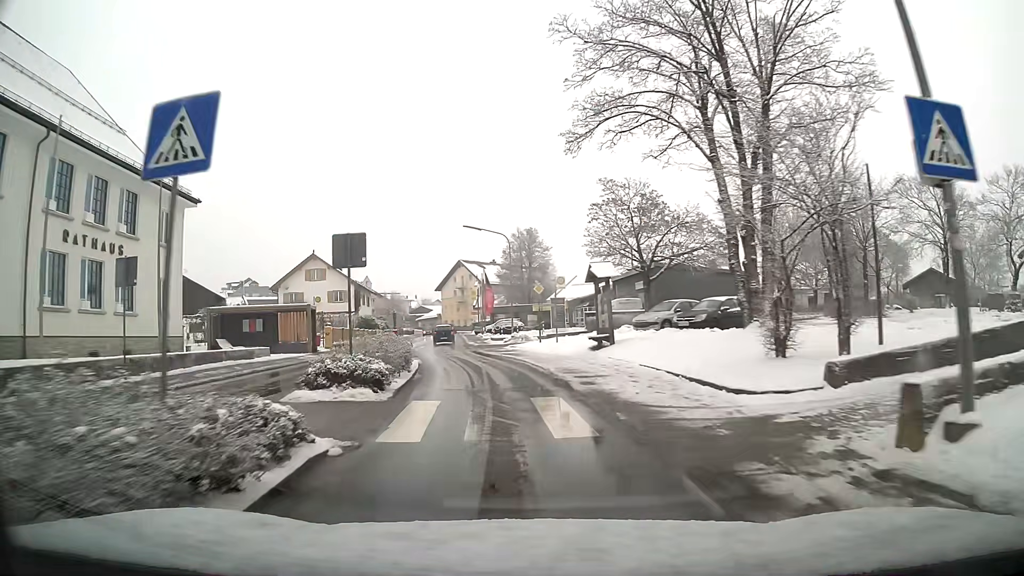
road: tertiary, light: Day
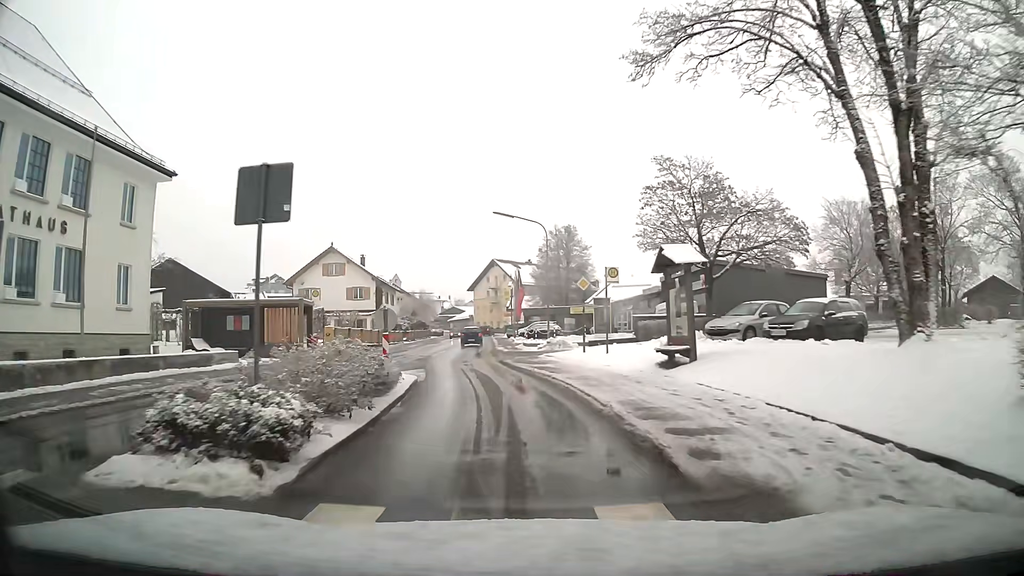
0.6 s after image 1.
(-0.2, +6.7) m; -3°
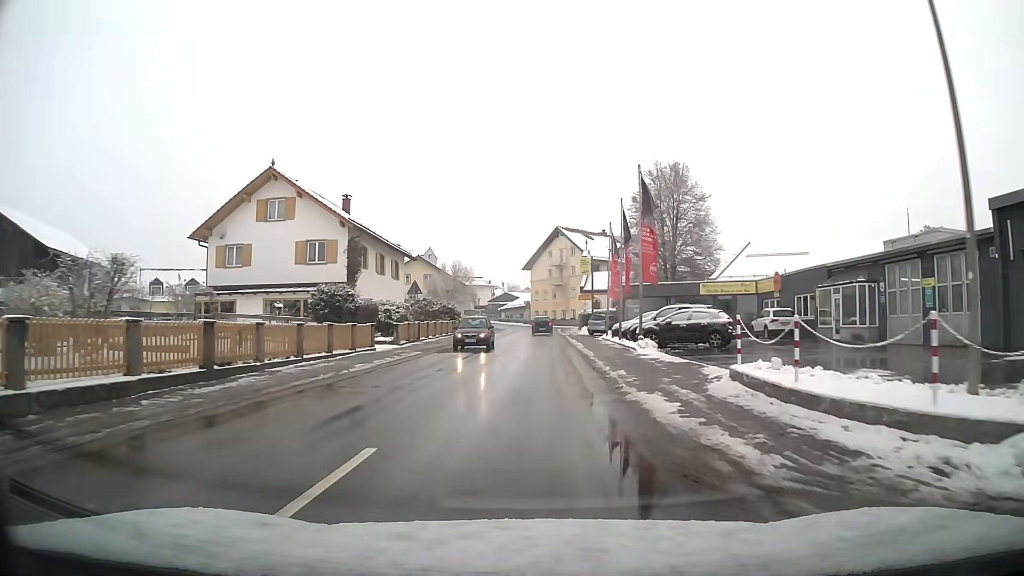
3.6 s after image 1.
(-2.4, +34.4) m; -3°
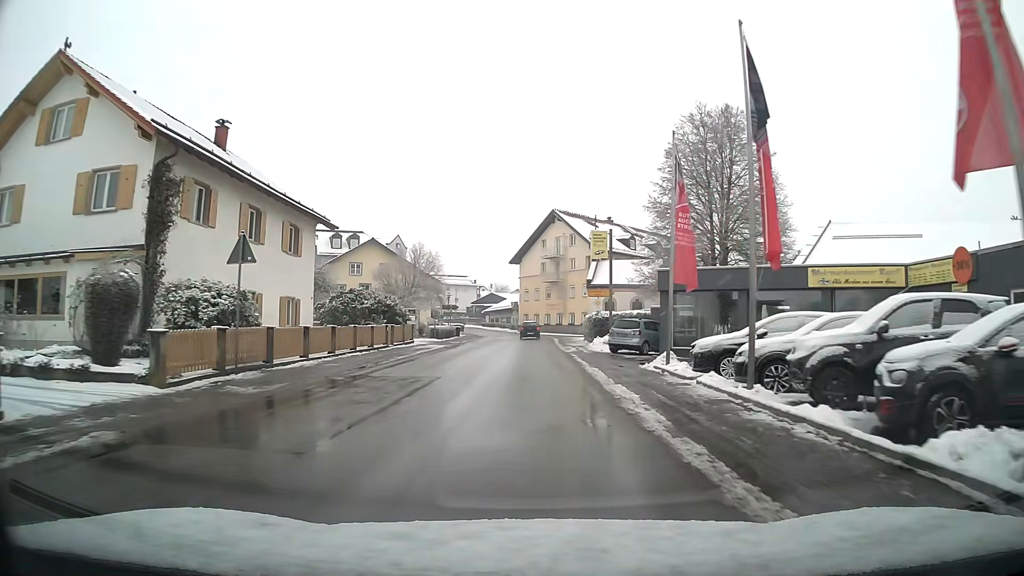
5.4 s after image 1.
(+0.2, +20.4) m; 0°
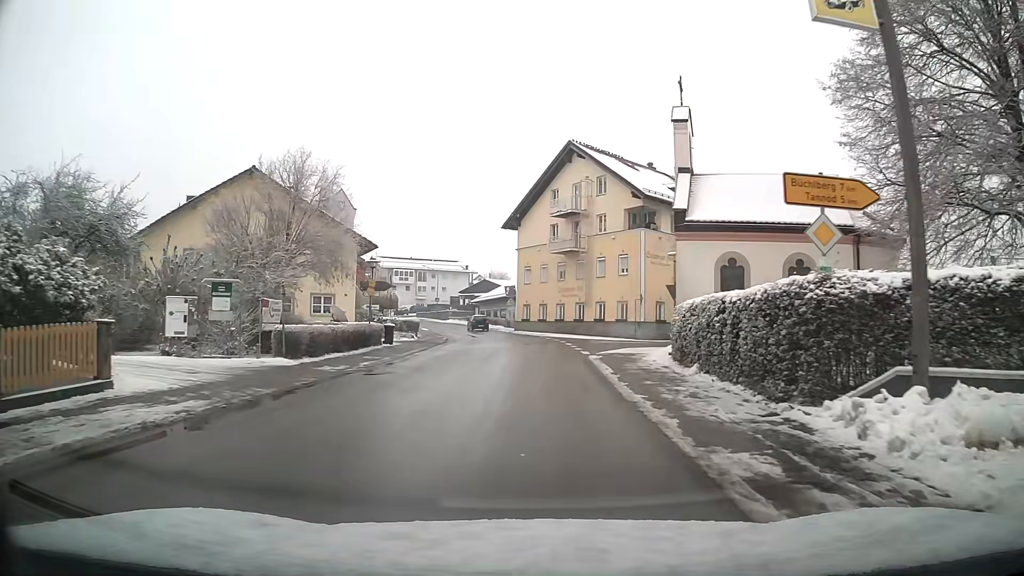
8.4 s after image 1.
(-0.1, +30.0) m; 0°
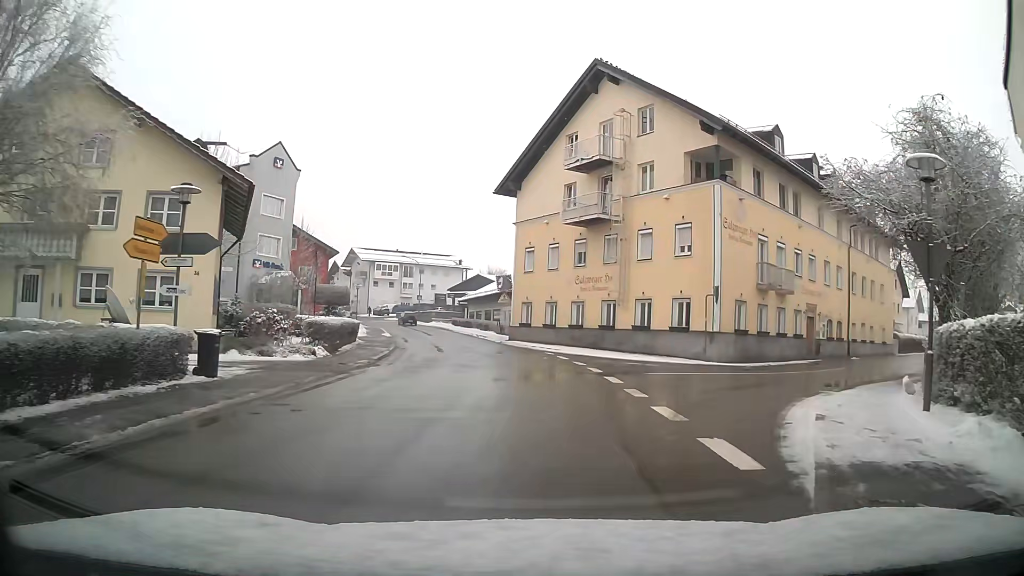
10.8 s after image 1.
(0.0, +17.9) m; +1°
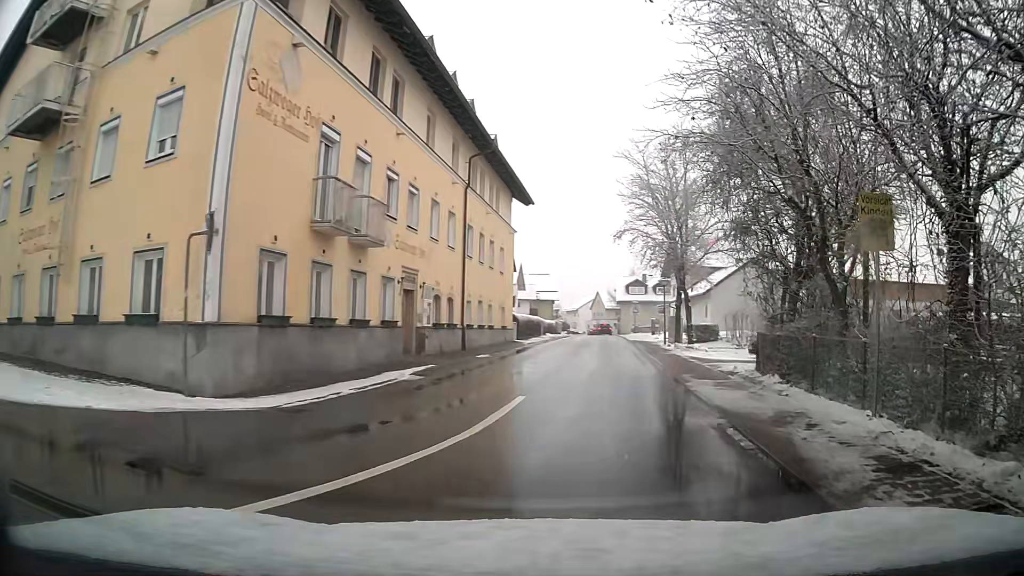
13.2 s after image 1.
(+5.4, +15.3) m; +38°
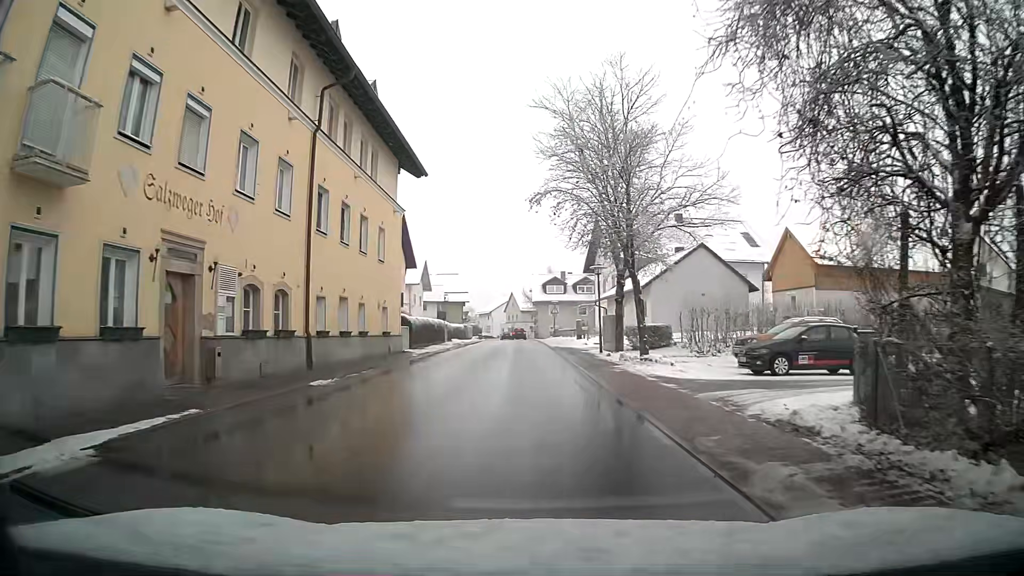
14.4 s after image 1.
(+0.6, +9.9) m; +5°
(0, +10) (0, +20) (0, +30) (0, +40) (0, +50) (-1, +60) (-1, +70) (-1, +80) (-1, +90) (-2, +100) m
